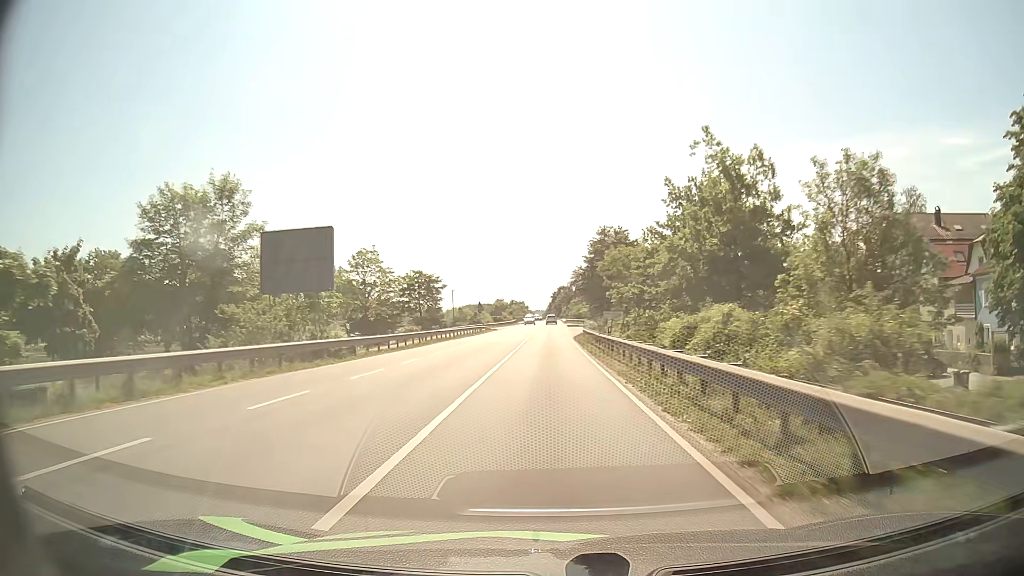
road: primary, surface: asphalt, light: Day
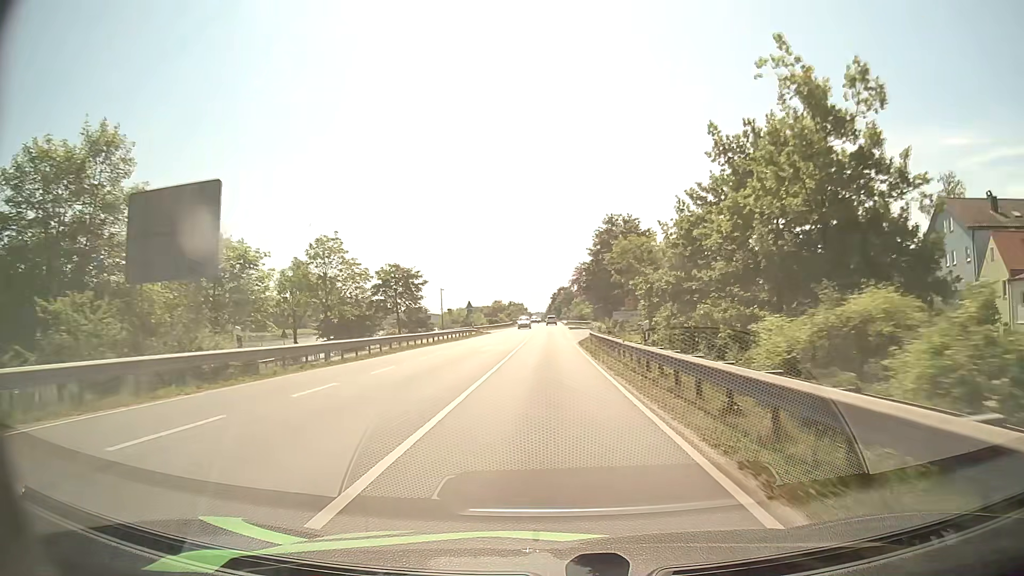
(0.0, +9.8) m; 0°
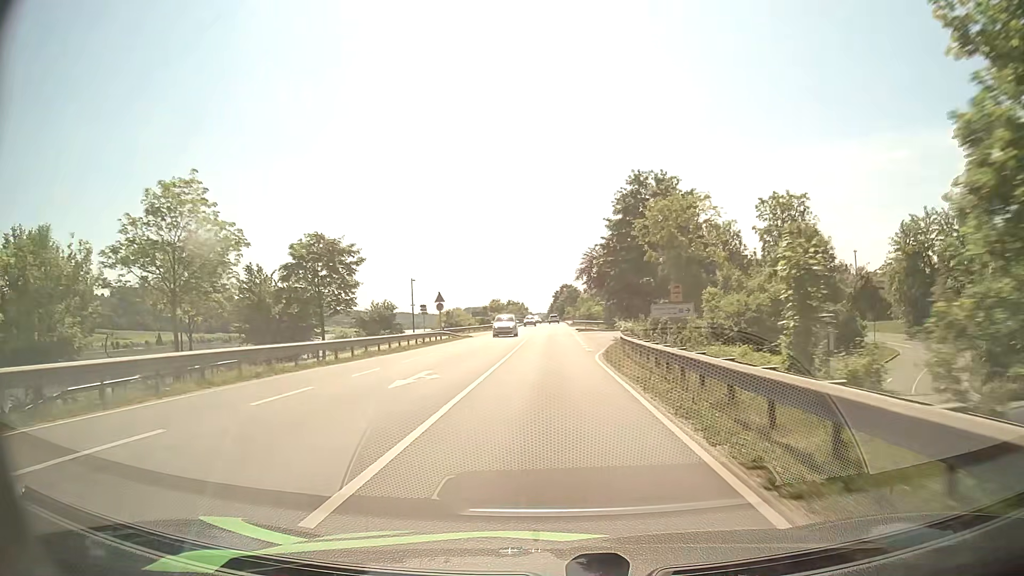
(-0.1, +19.5) m; 0°
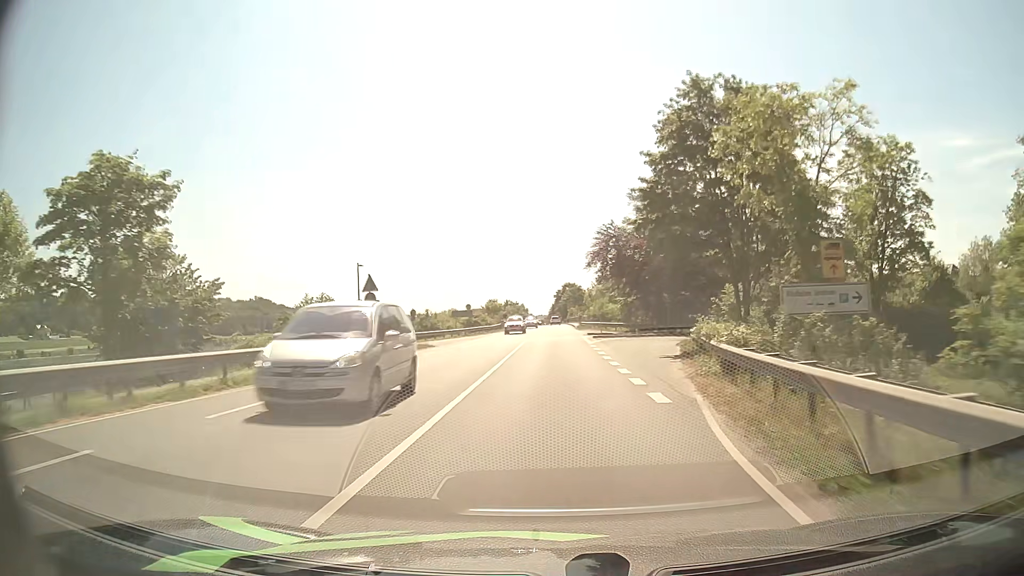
(0.0, +19.5) m; 0°
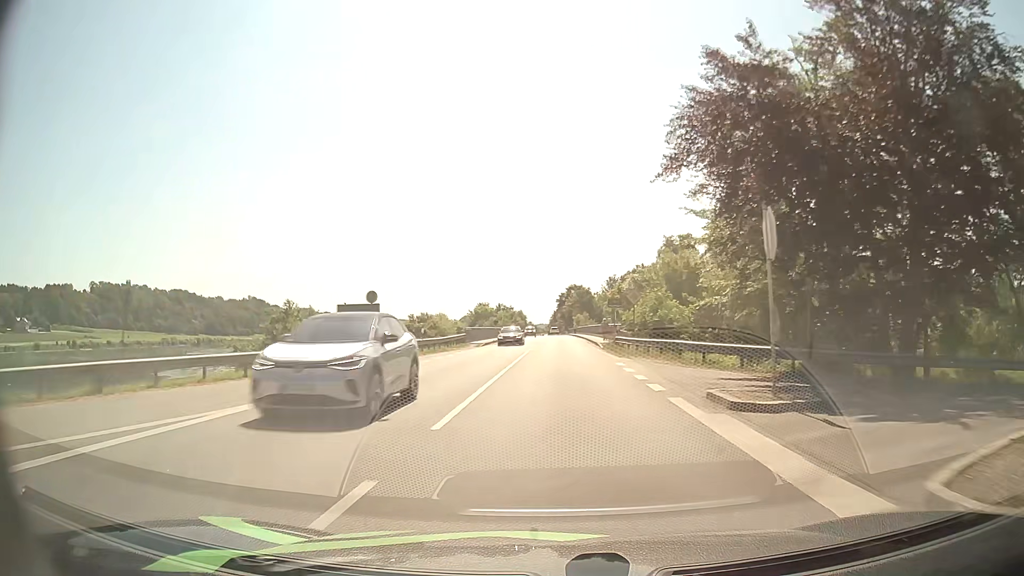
(0.0, +38.7) m; 0°
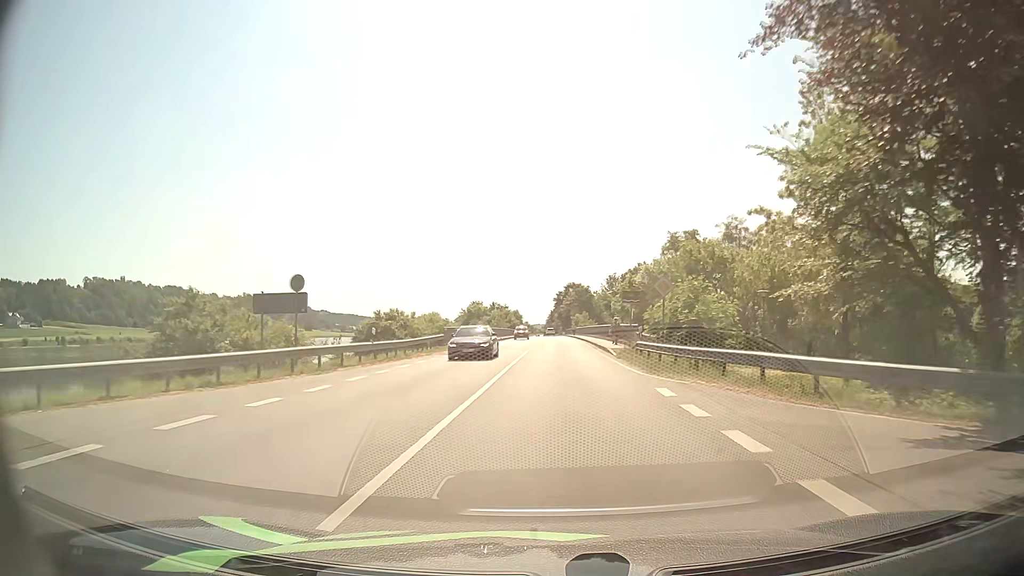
(0.0, +9.6) m; 0°
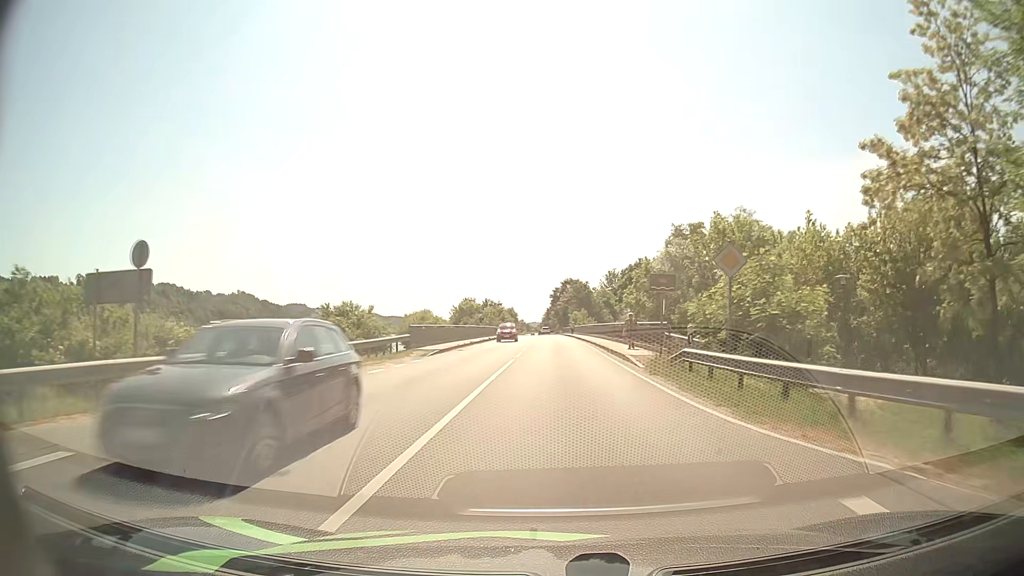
(0.0, +9.6) m; 0°
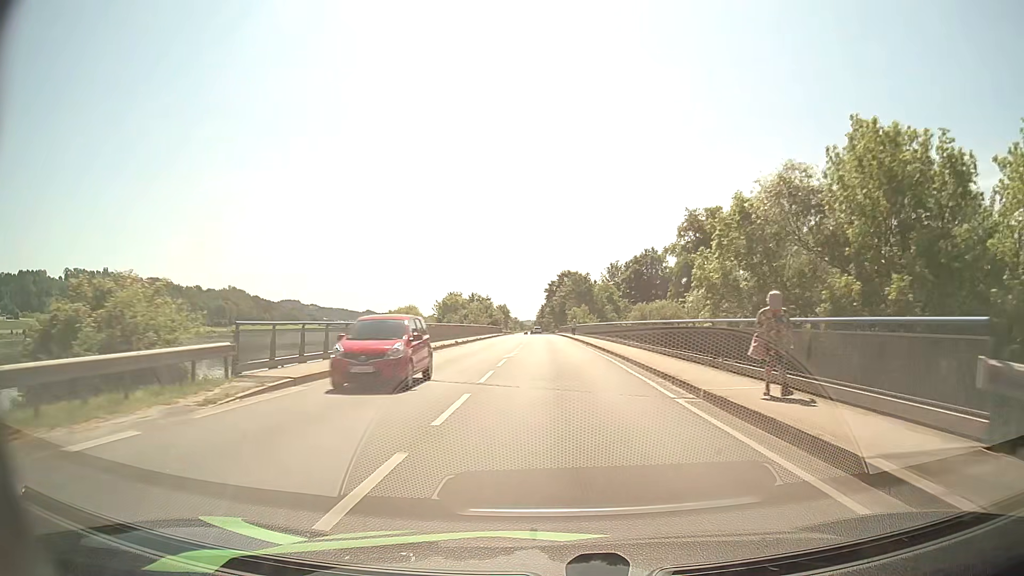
(+0.1, +19.4) m; +1°
(0, +10) (0, +20) (0, +30) (0, +40) (0, +50) (0, +60) (-1, +70) (-1, +80) (-1, +90) (-1, +100) m
